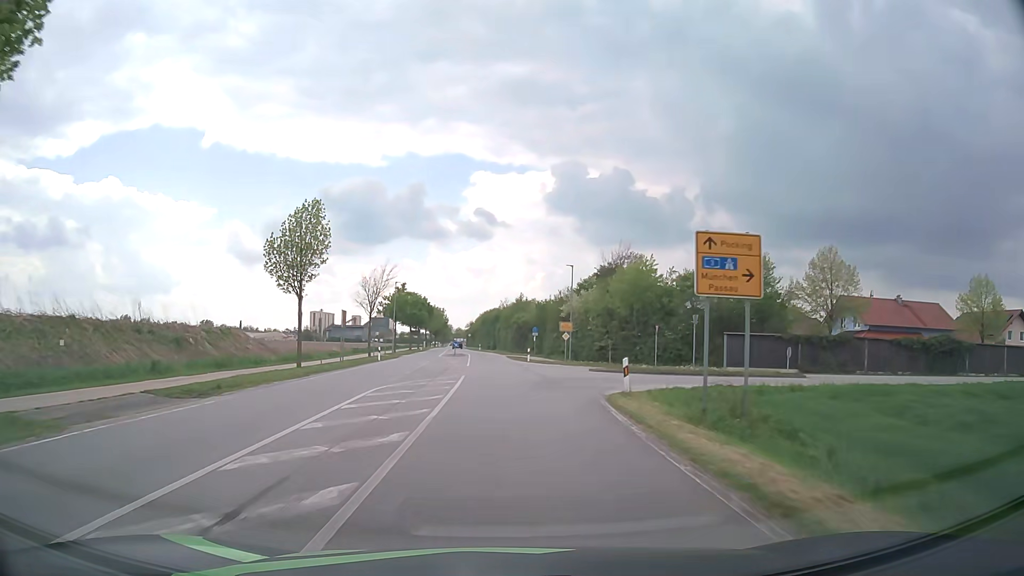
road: tertiary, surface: asphalt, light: Day
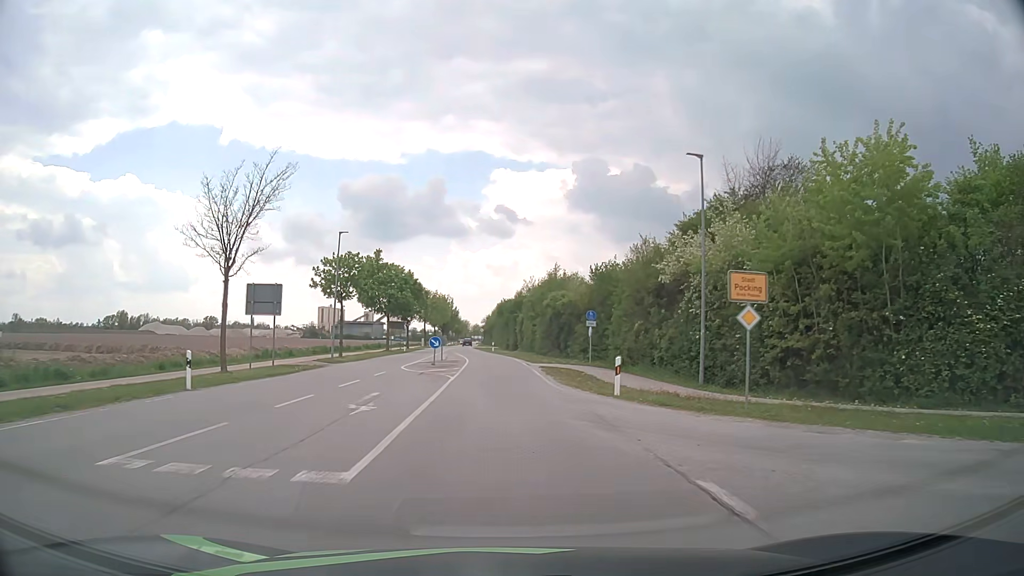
(-0.4, +34.0) m; -2°
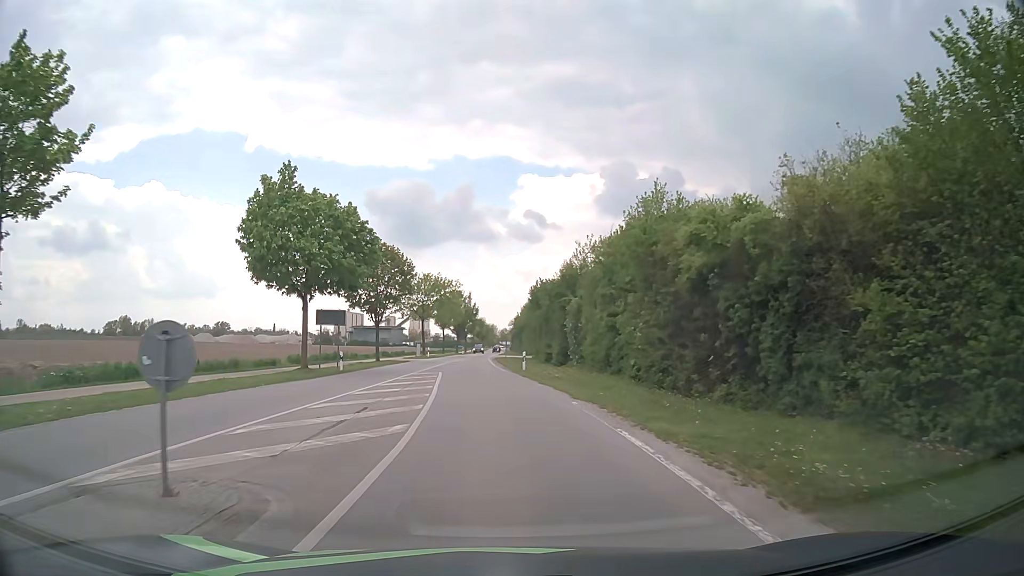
(-0.6, +34.8) m; -3°
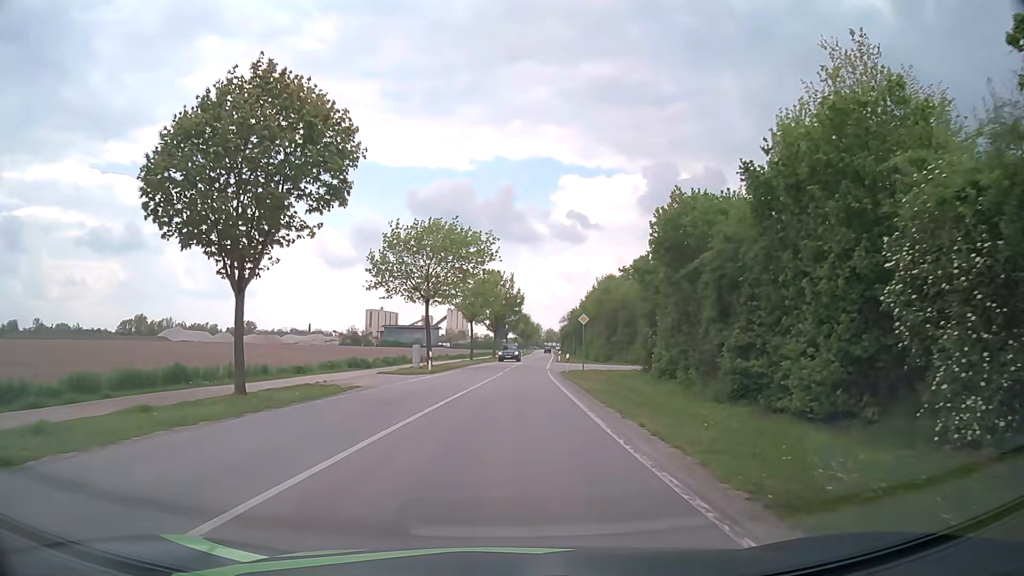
(-1.6, +33.3) m; -4°
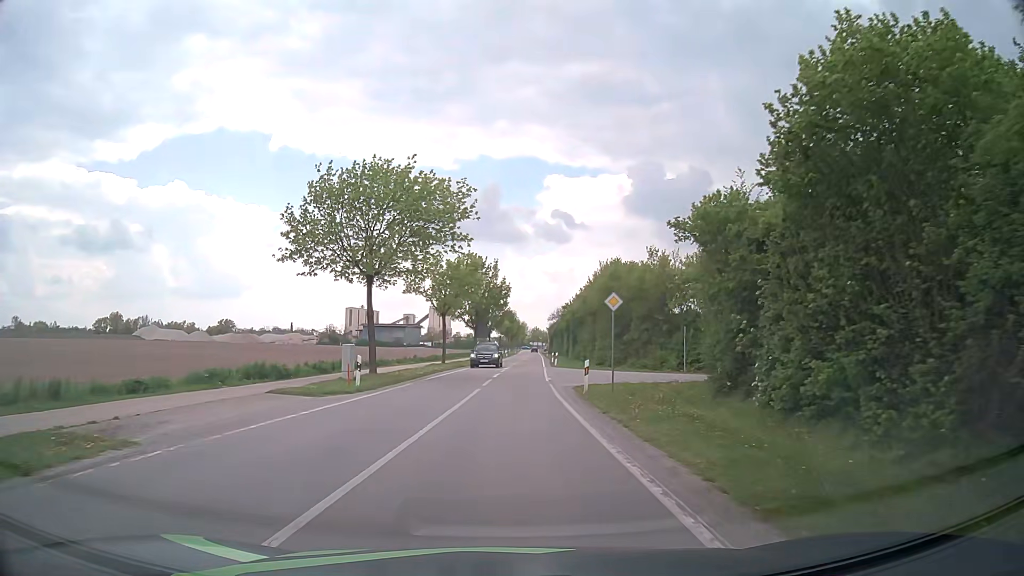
(+0.2, +13.6) m; +1°
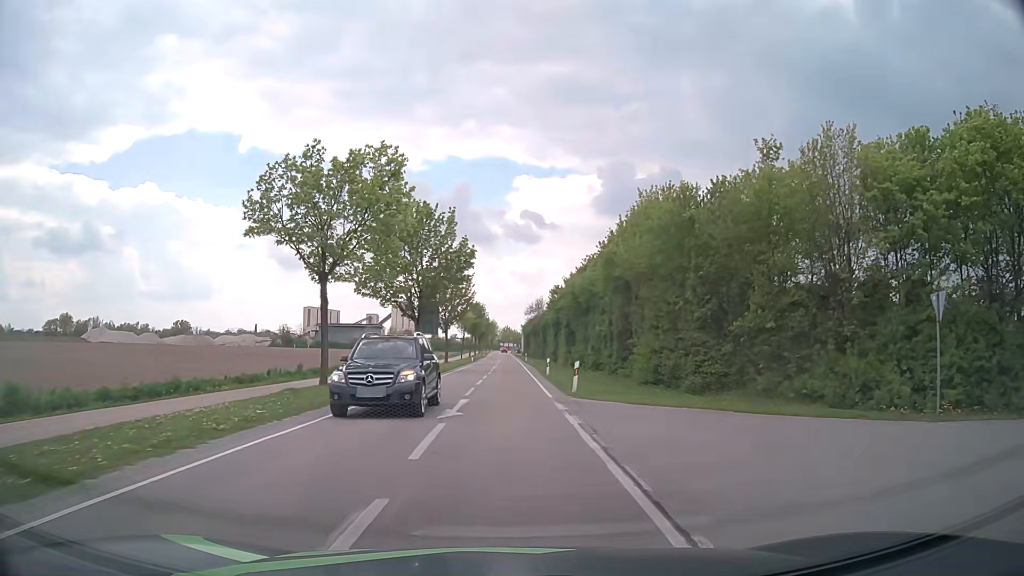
(+0.6, +27.5) m; +3°
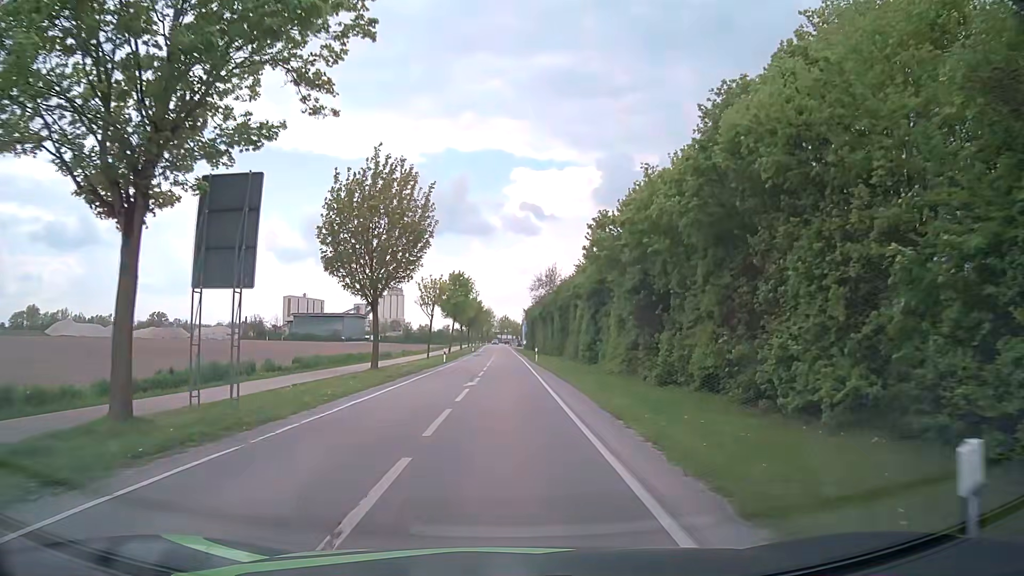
(+0.1, +33.8) m; 0°
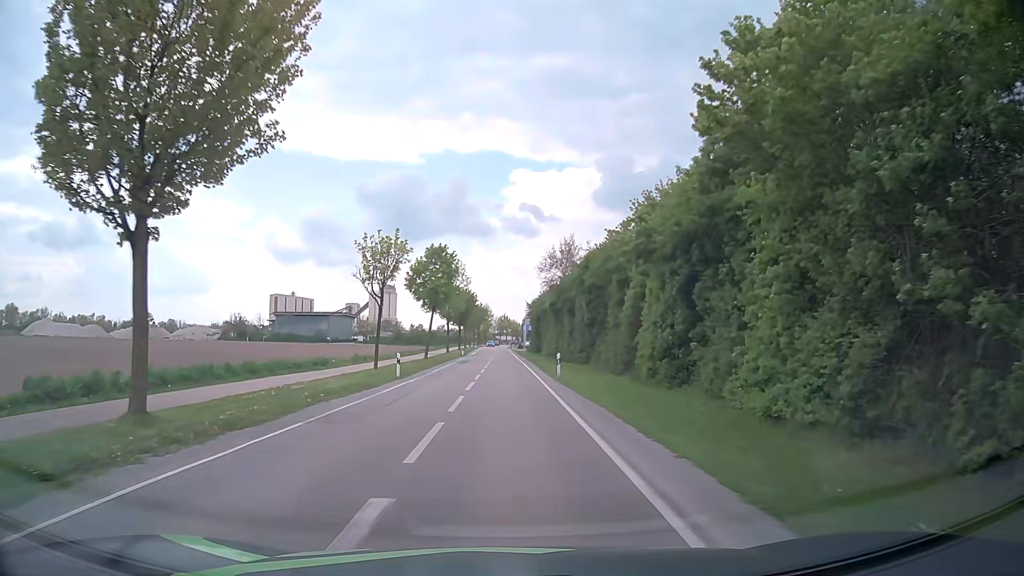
(0.0, +20.5) m; 0°
